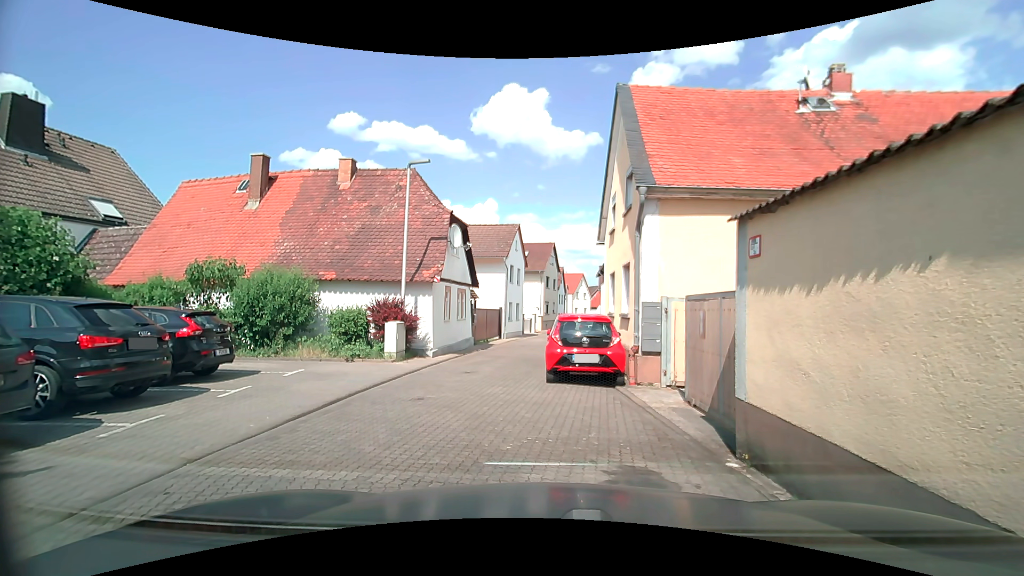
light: Day
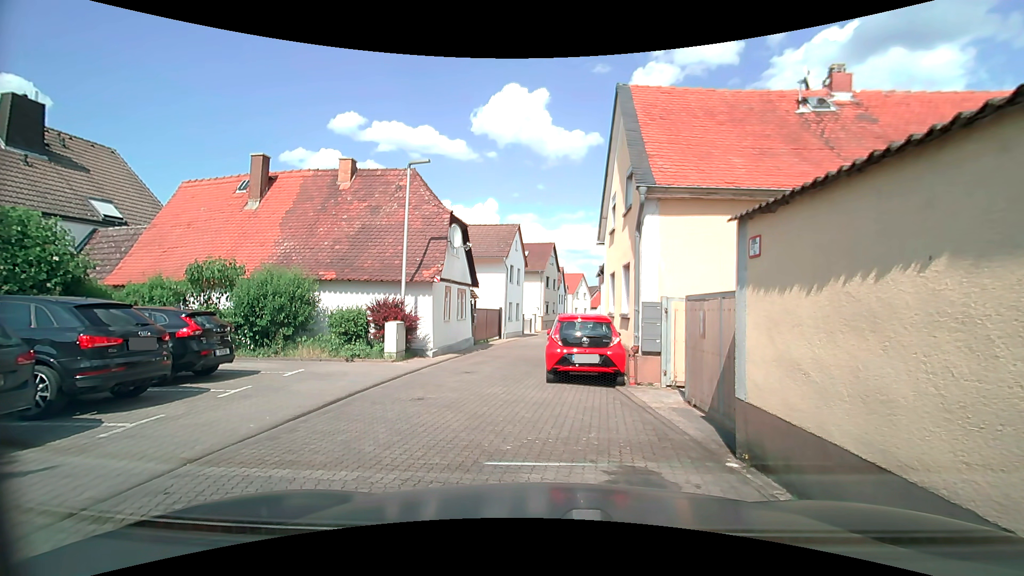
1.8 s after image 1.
(0.0, 0.0) m; 0°
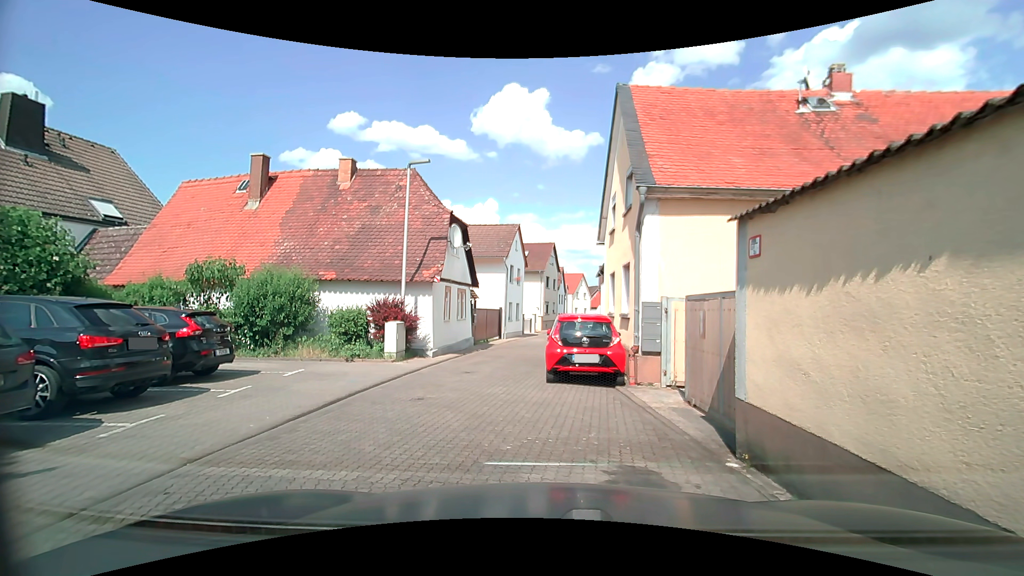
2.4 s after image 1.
(0.0, 0.0) m; 0°
